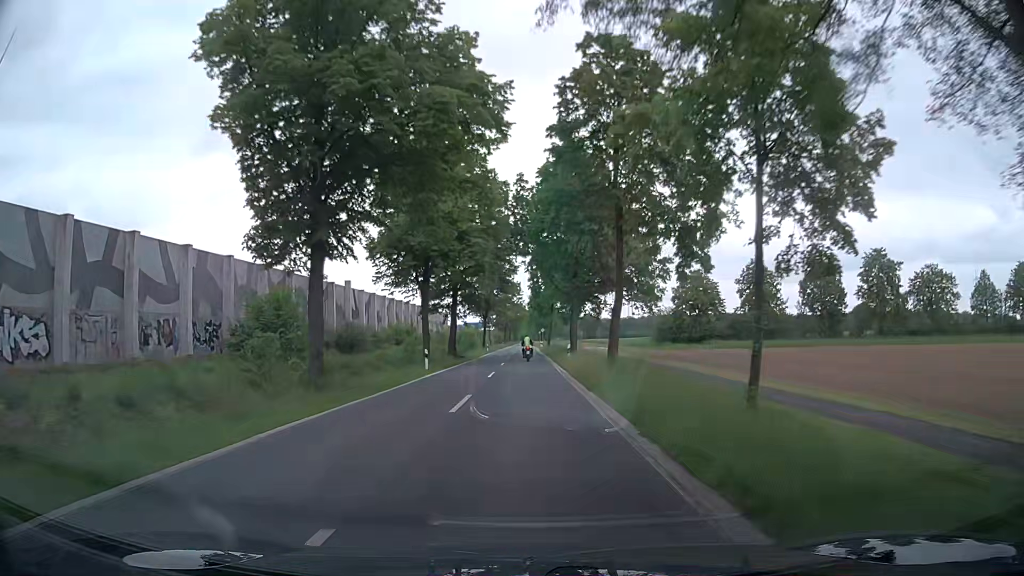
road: secondary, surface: asphalt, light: Day
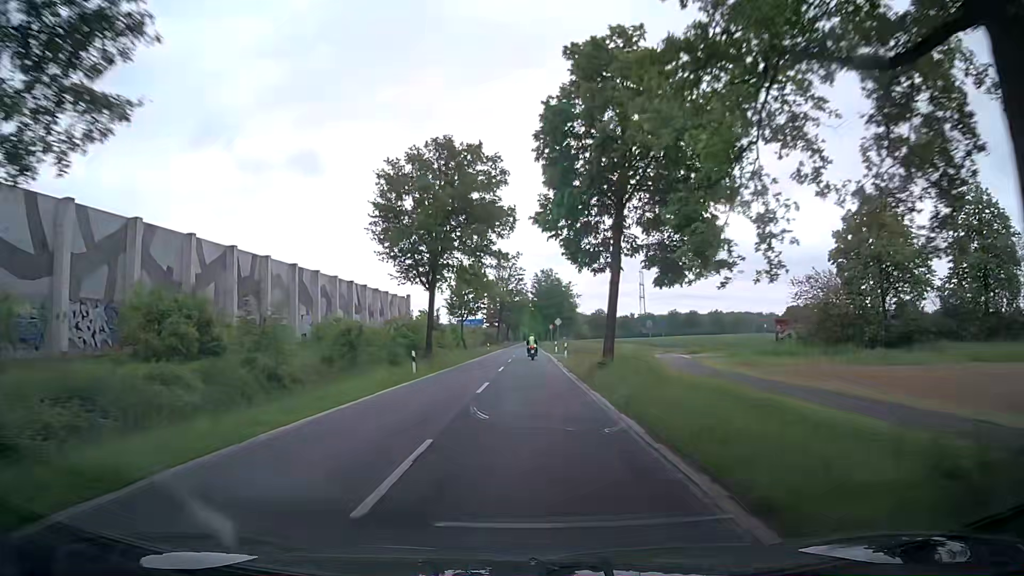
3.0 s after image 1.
(-0.3, +55.5) m; 0°
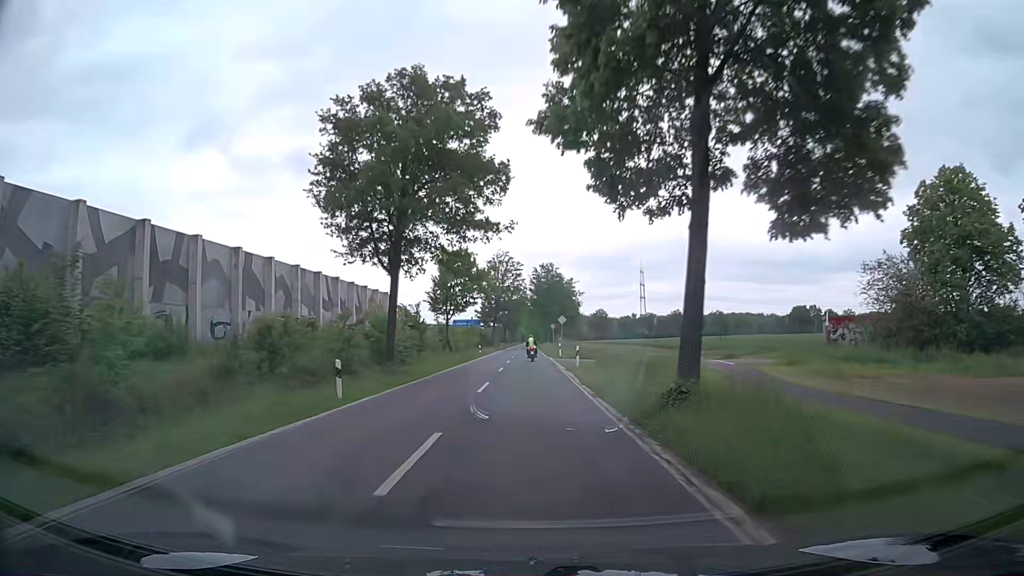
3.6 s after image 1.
(-0.1, +11.2) m; 0°
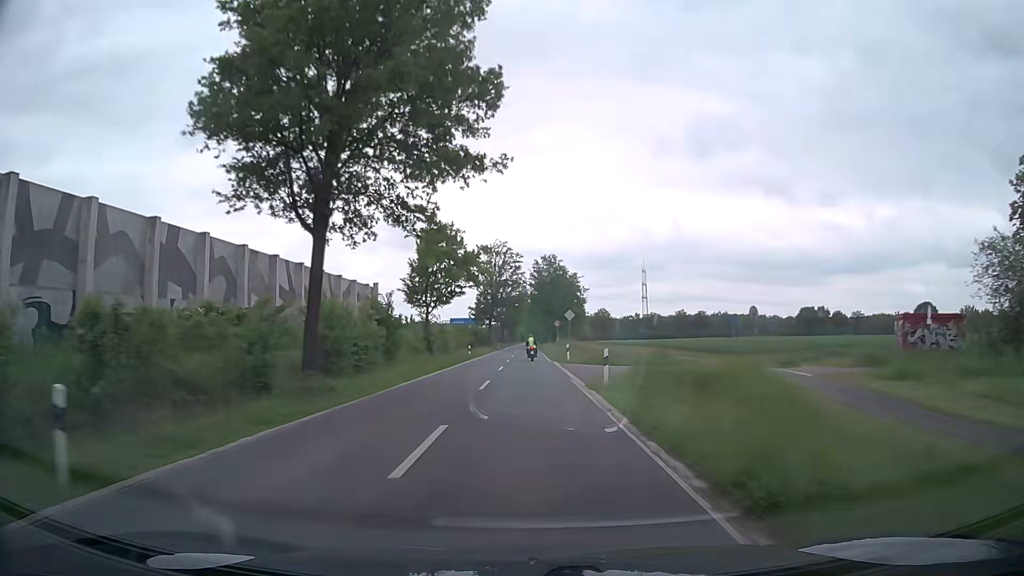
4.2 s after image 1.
(-0.1, +11.2) m; 0°
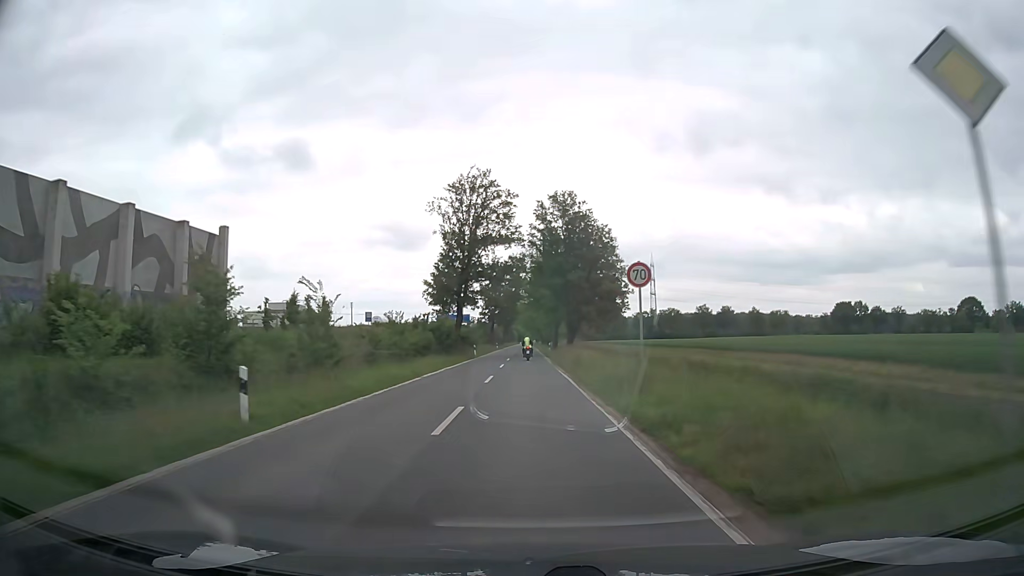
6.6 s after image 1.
(0.0, +45.0) m; 0°
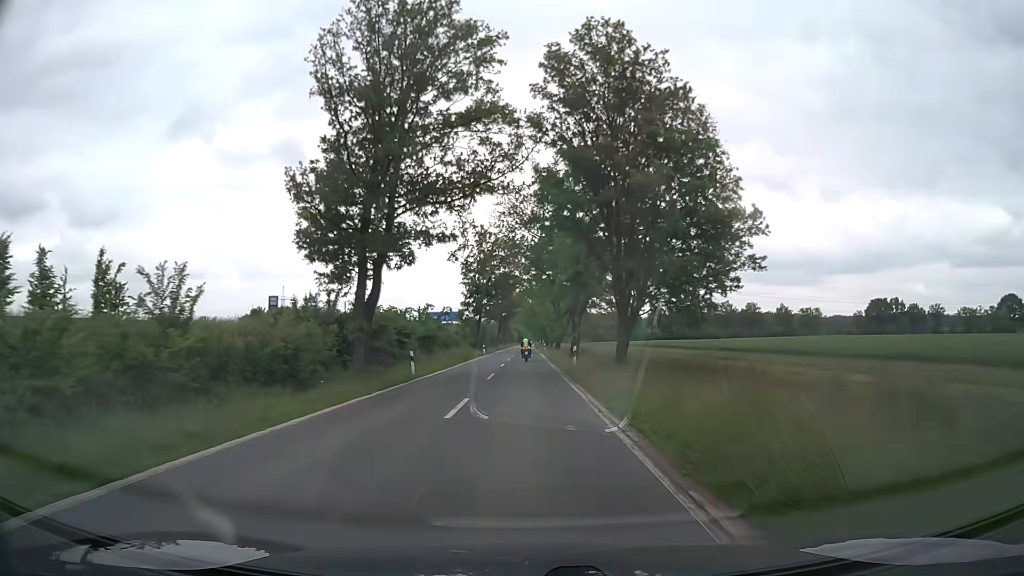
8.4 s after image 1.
(0.0, +33.8) m; 0°
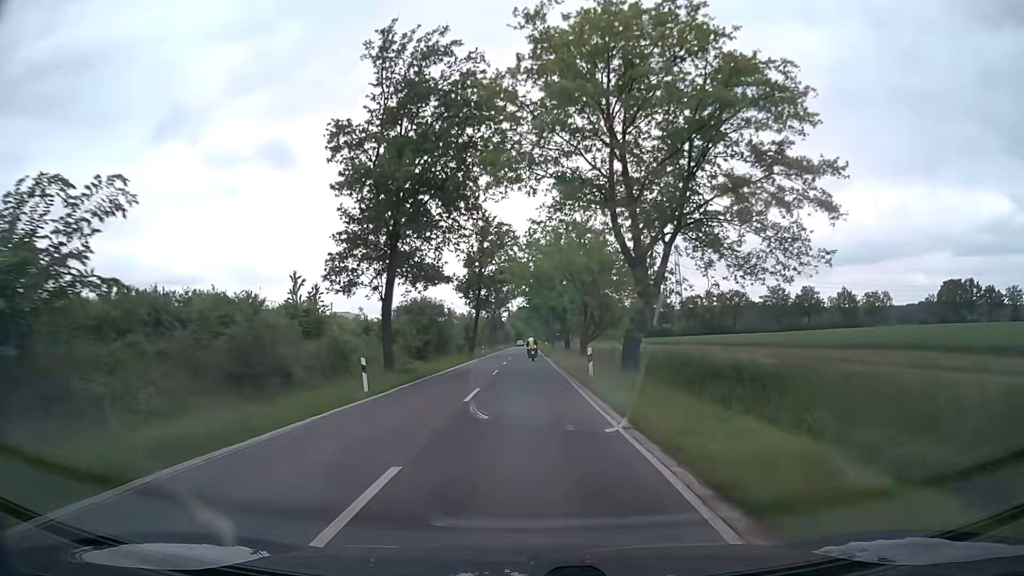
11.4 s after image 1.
(-0.1, +56.4) m; 0°
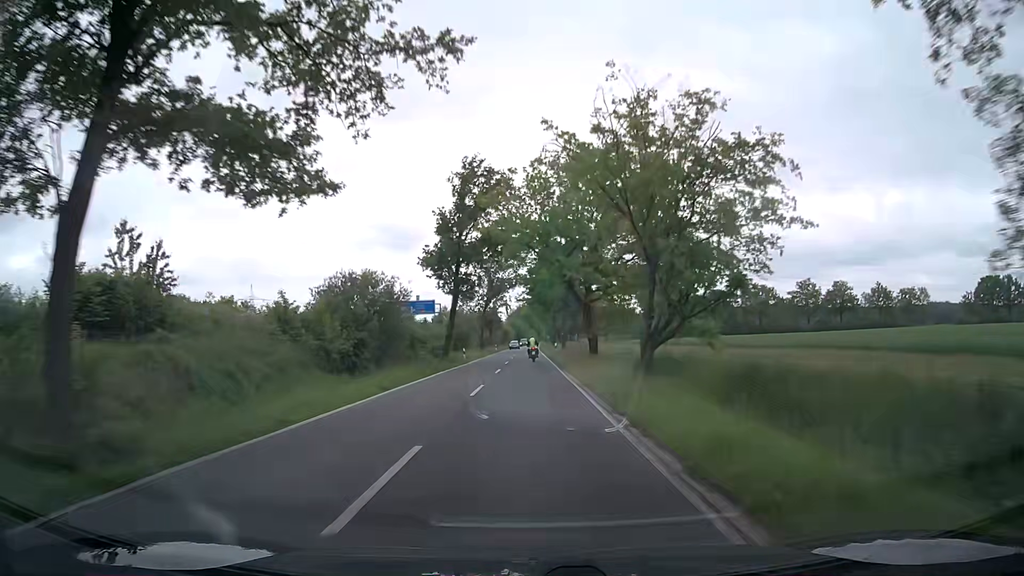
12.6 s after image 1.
(-0.1, +22.5) m; -1°
(0, +10) (0, +20) (0, +30) (0, +40) (0, +50) (0, +60) (0, +70) (0, +80) (0, +90) (0, +100) m
